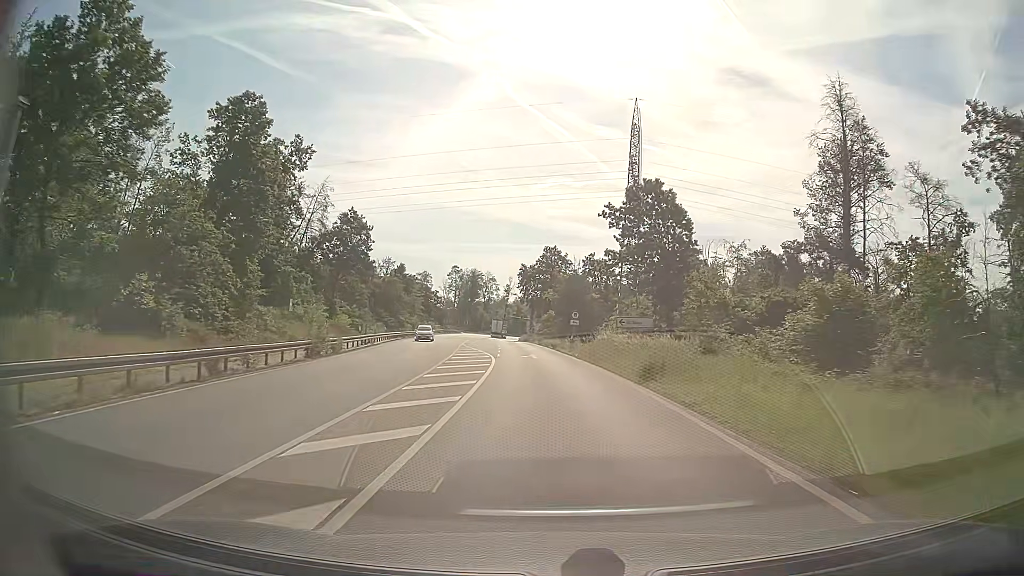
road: primary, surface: asphalt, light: Day
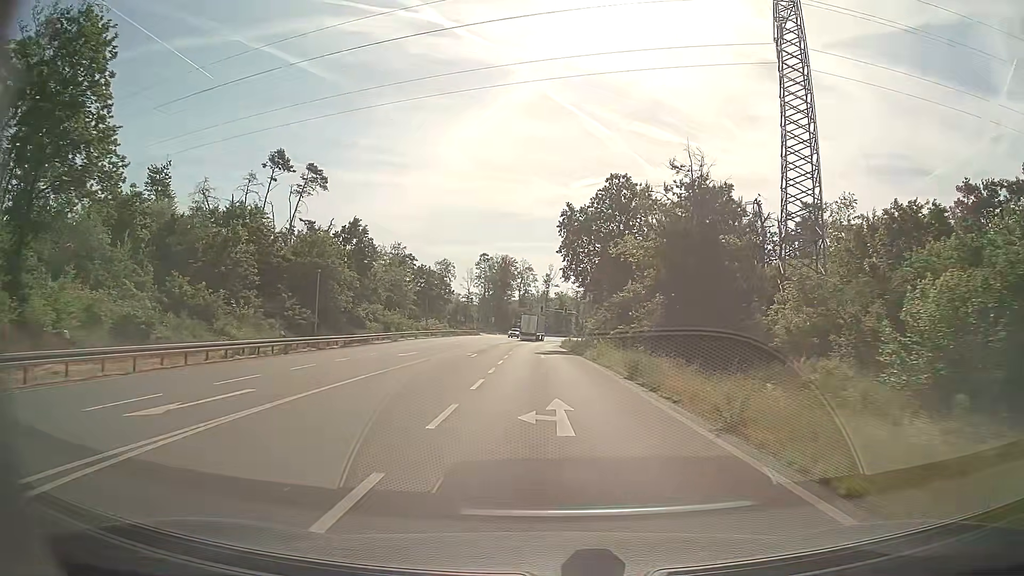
(-1.6, +48.9) m; -4°
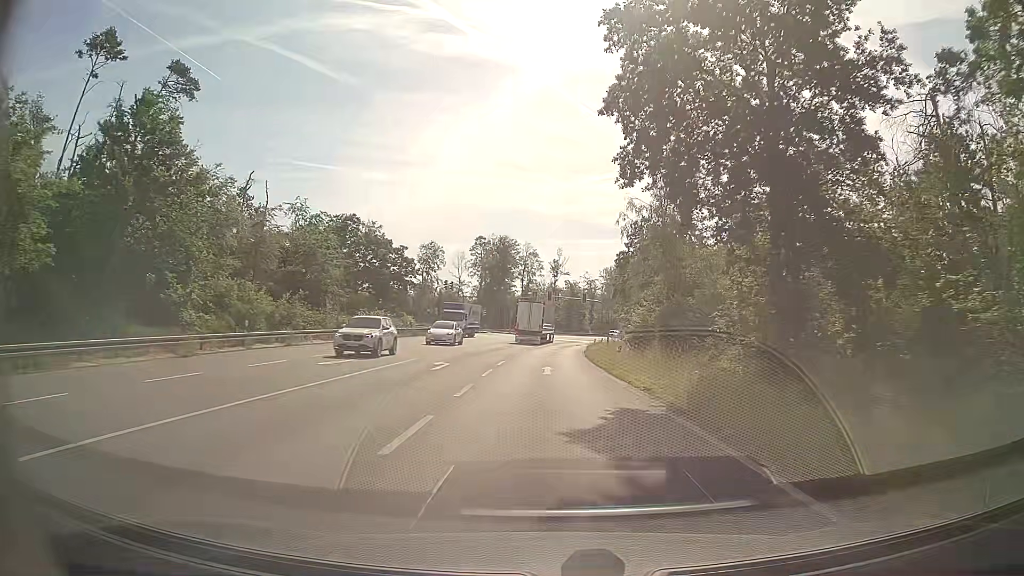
(-0.4, +38.0) m; 0°
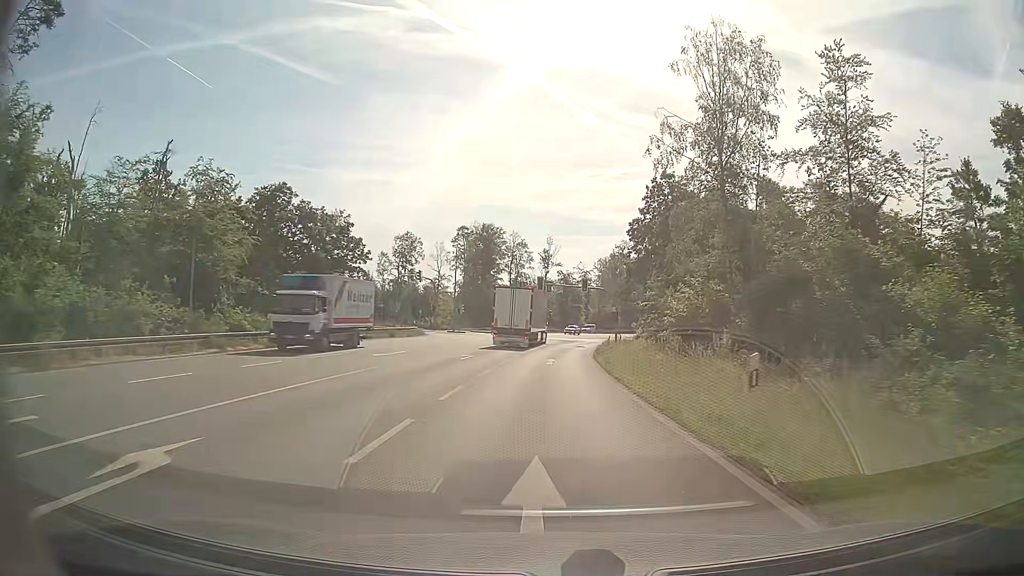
(0.0, +18.6) m; +1°
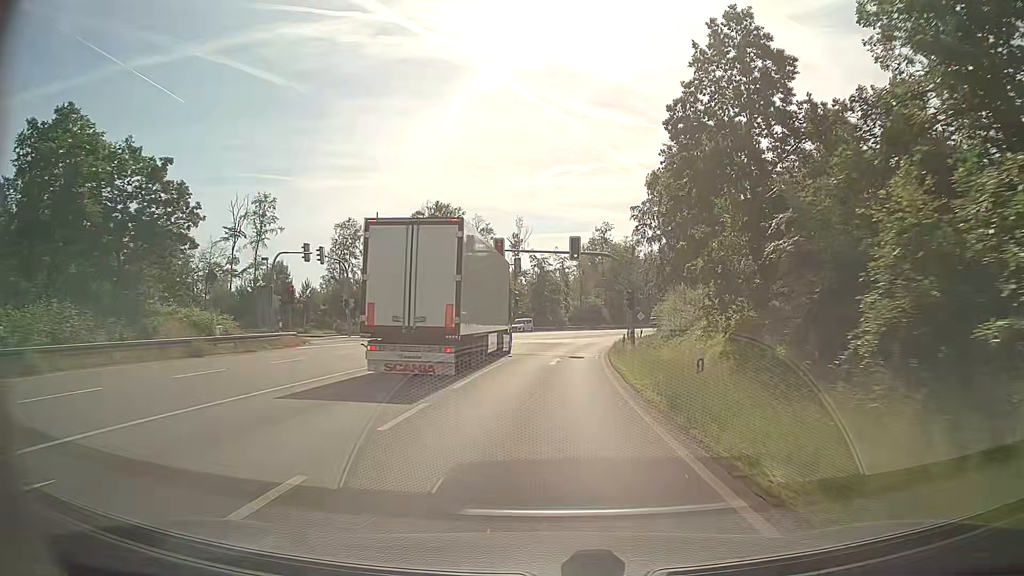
(+0.5, +27.6) m; +2°
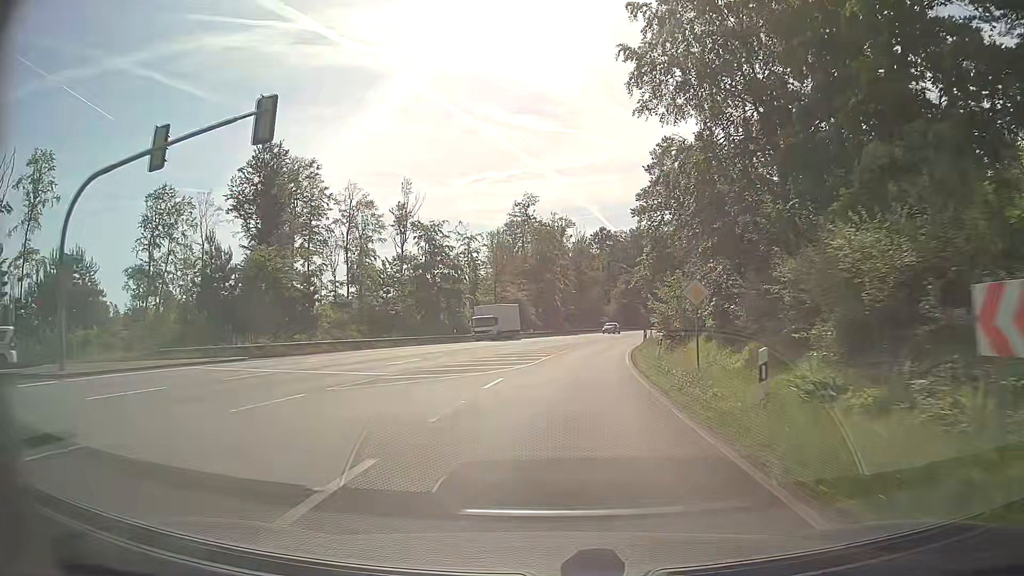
(+2.2, +45.5) m; +7°
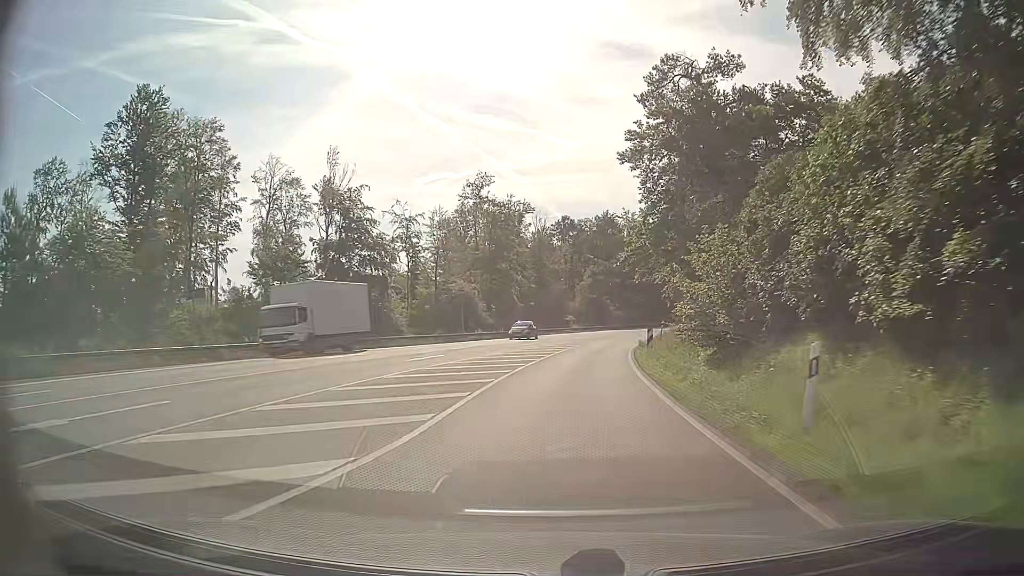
(+0.6, +18.5) m; +3°
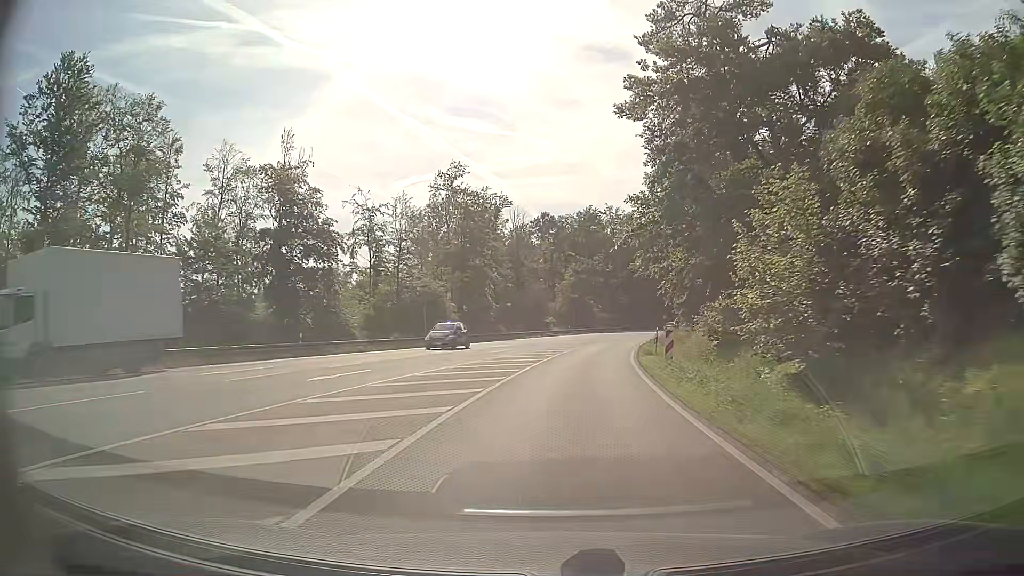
(+0.2, +9.3) m; +2°
(0, +10) (+1, +20) (+2, +30) (+3, +40) (+4, +50) (+6, +60) (+8, +69) (+11, +79) (+14, +89) (+17, +98) m
